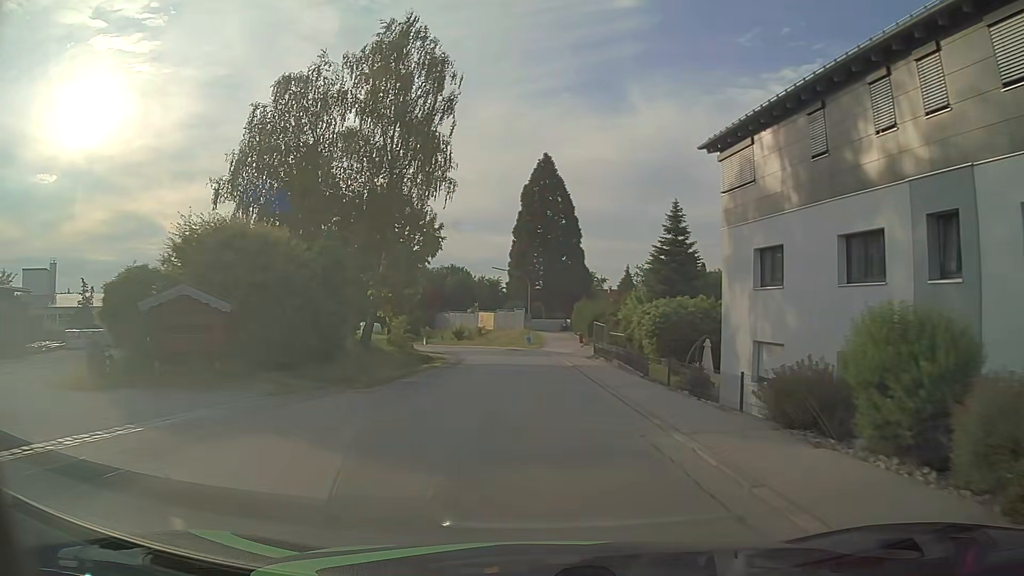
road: tertiary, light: Day
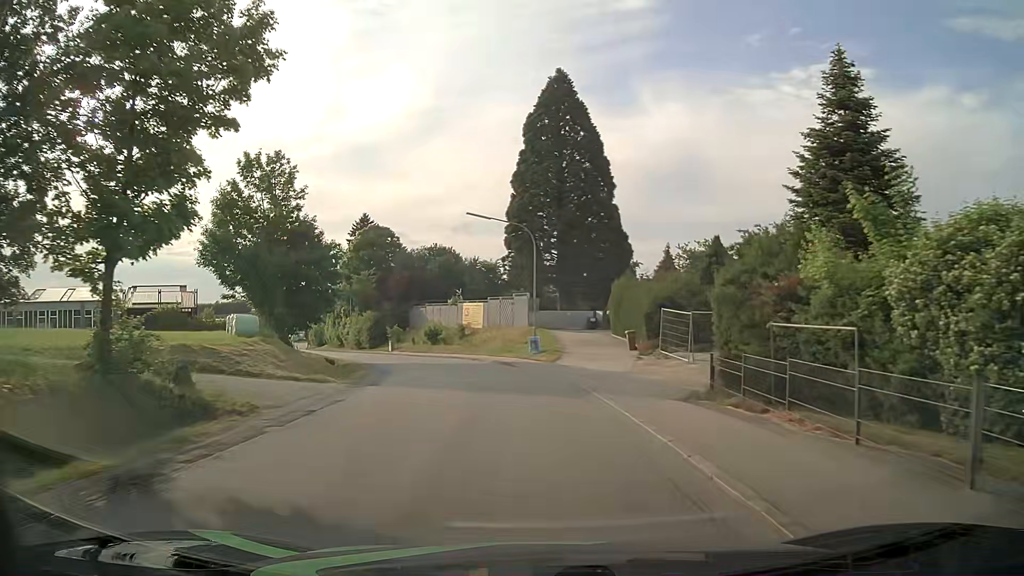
(0.0, +28.2) m; -1°
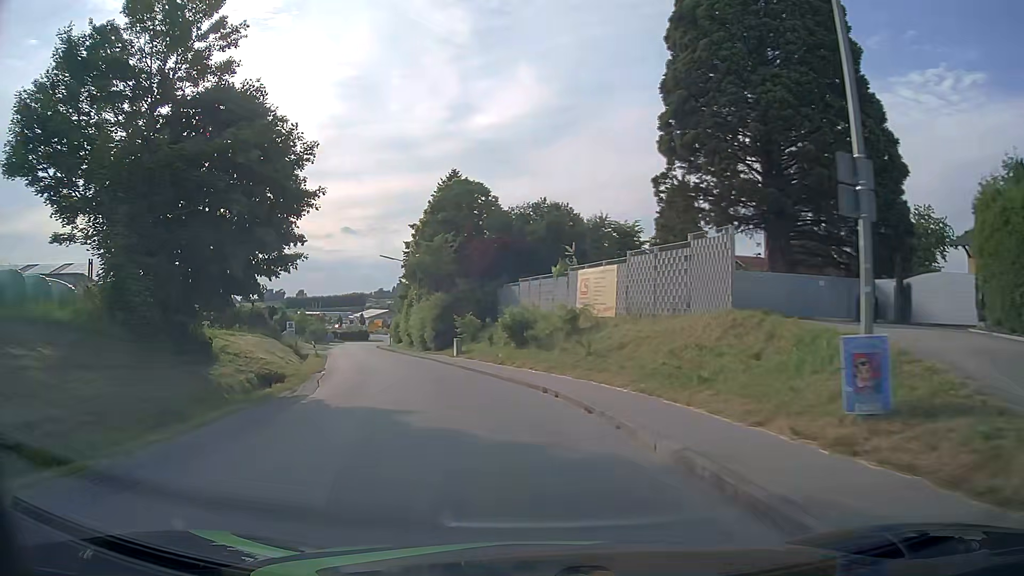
(-1.9, +27.9) m; -11°
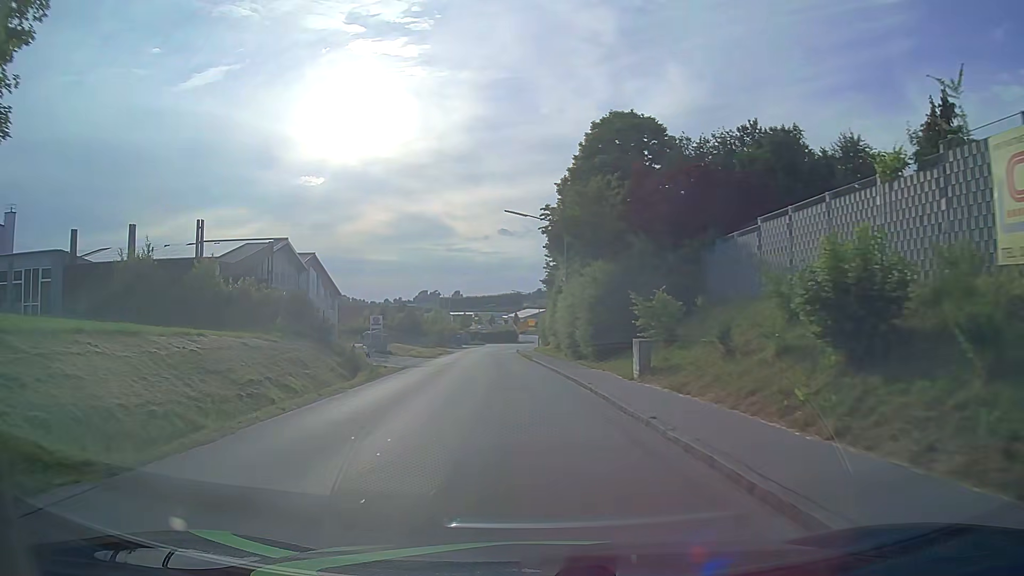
(-2.7, +21.4) m; -13°
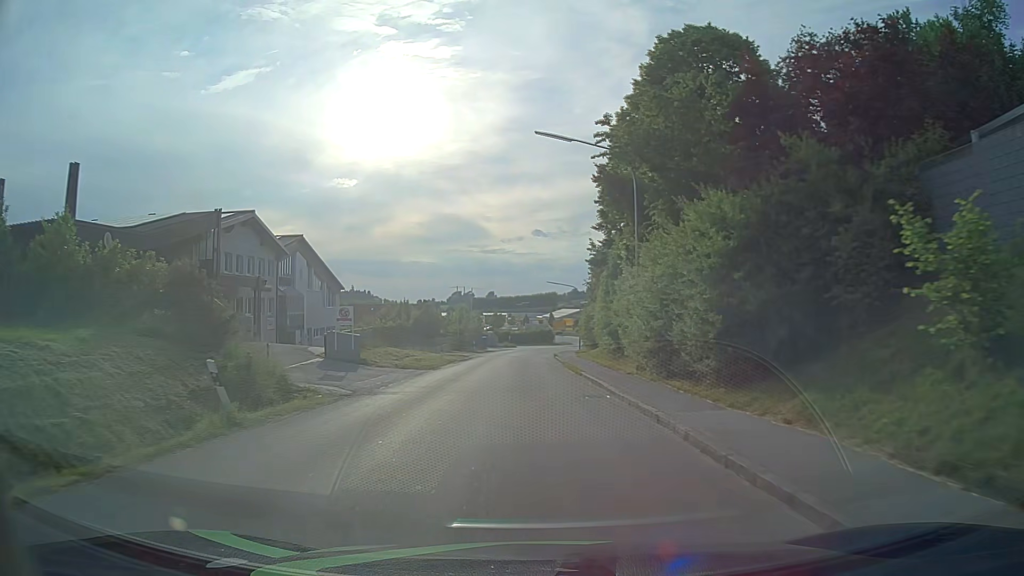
(-0.7, +15.0) m; -4°
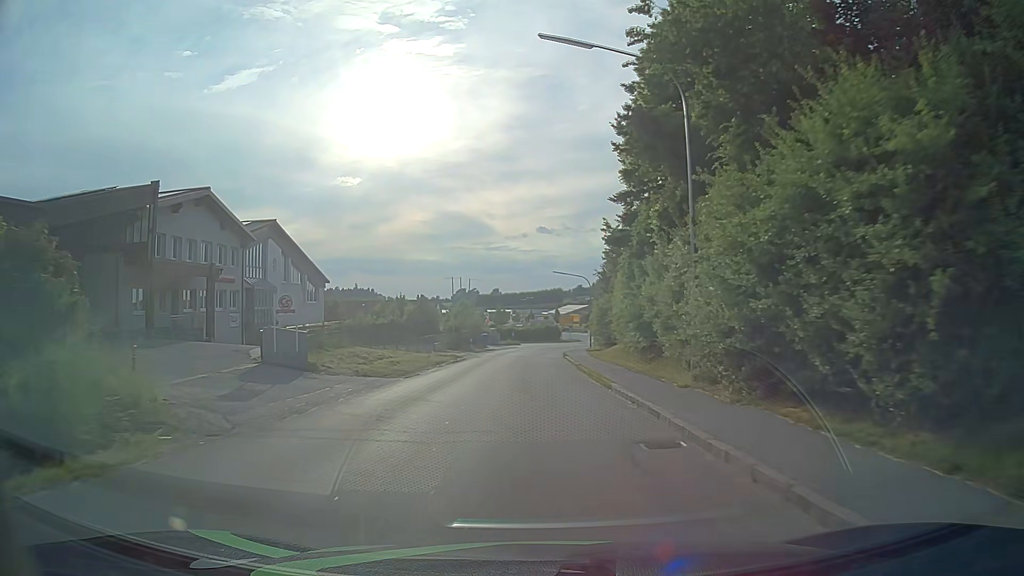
(0.0, +7.7) m; 0°
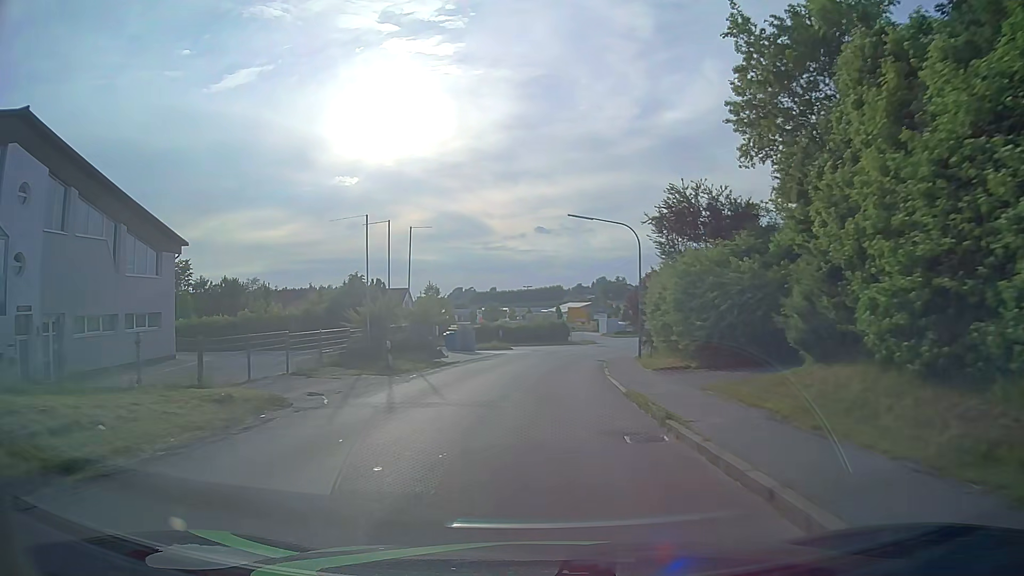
(-0.2, +30.7) m; 0°
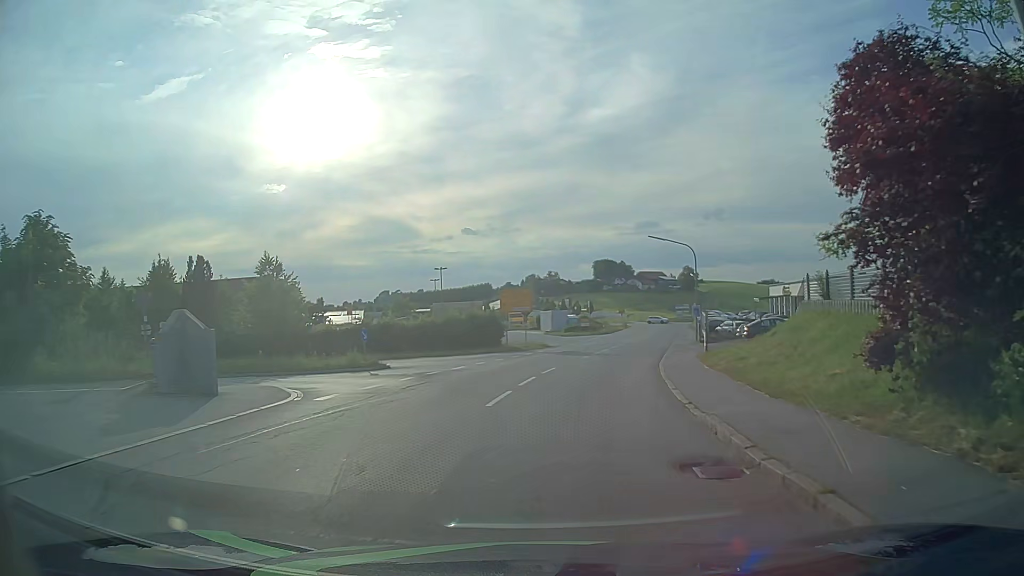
(+1.2, +30.6) m; +6°
(0, +10) (+2, +20) (0, +29) (-8, +34) (-18, +35) (-28, +33) (-38, +31) (-47, +29) (-57, +27) (-67, +25) m
